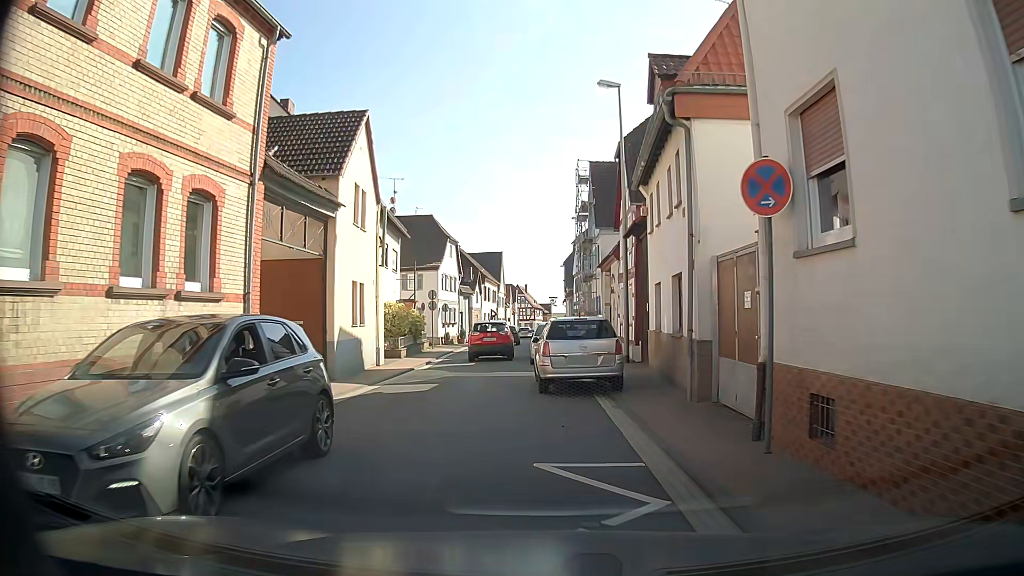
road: tertiary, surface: asphalt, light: Day
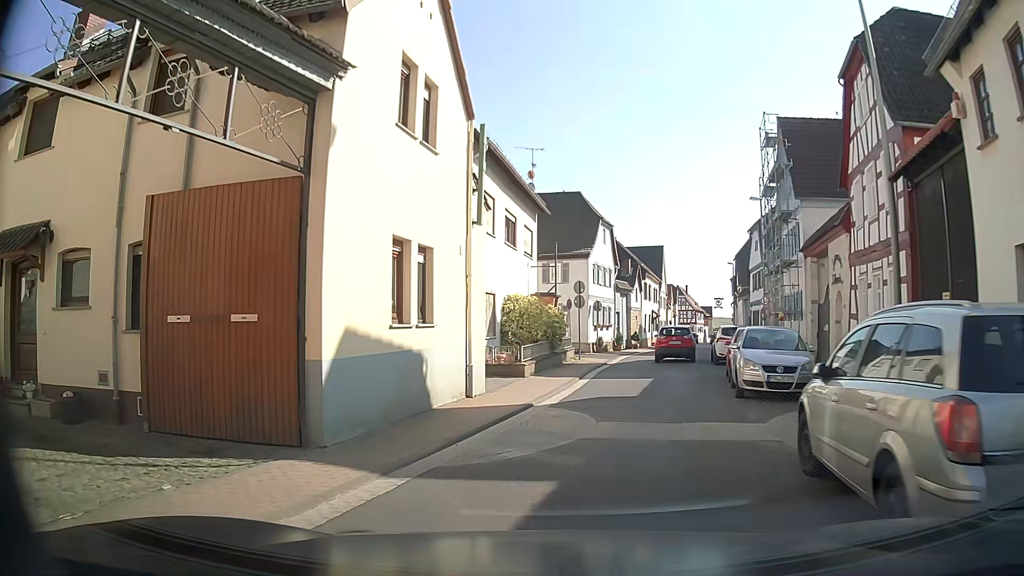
(-0.6, +9.8) m; -14°
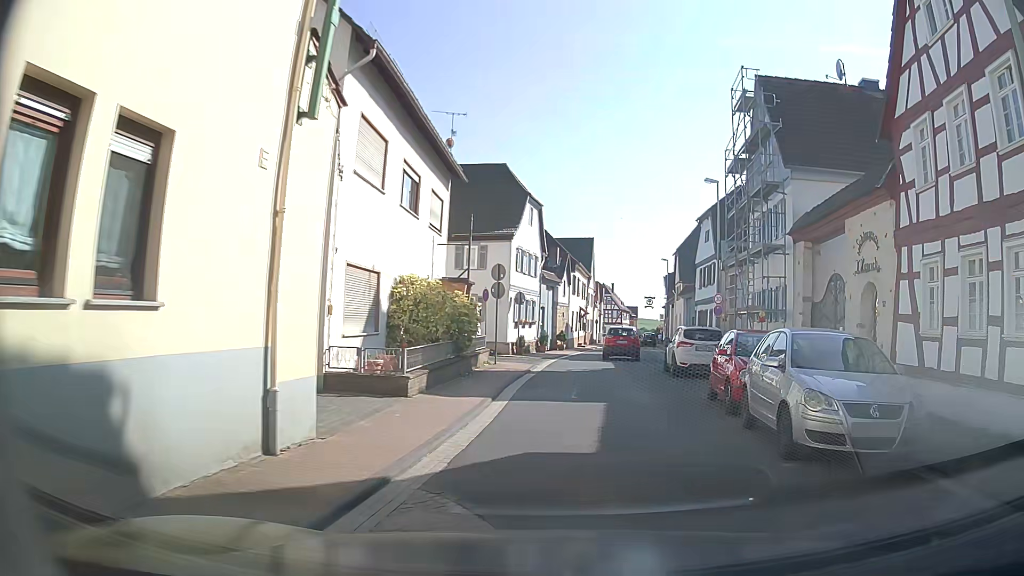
(+0.3, +6.6) m; +7°
(+1, +10) (+2, +20) (+3, +30) (+5, +40) (+6, +50) (+8, +59) (+9, +69) (+11, +79) (+12, +89) (+14, +99) m
